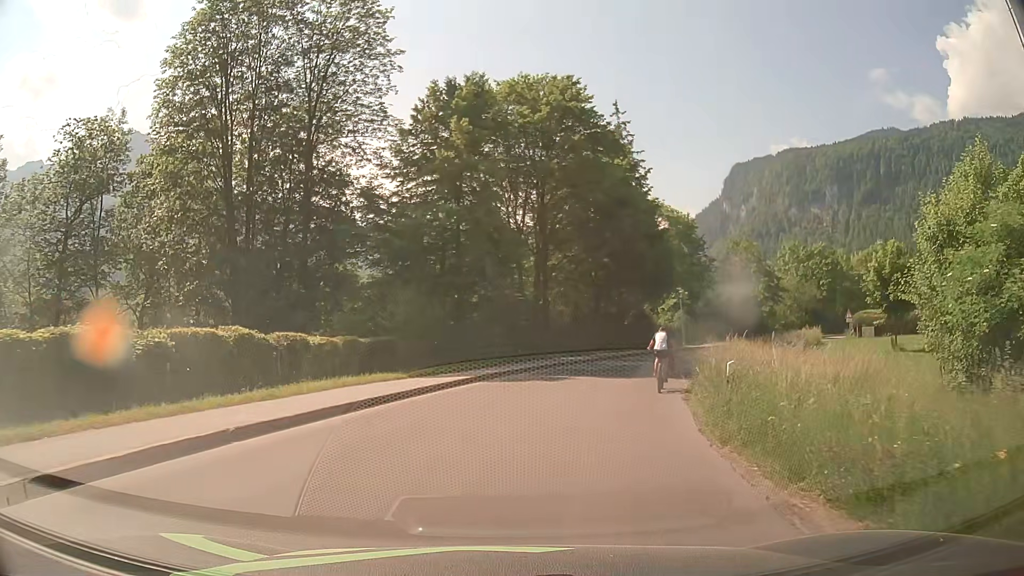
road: tertiary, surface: asphalt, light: Day
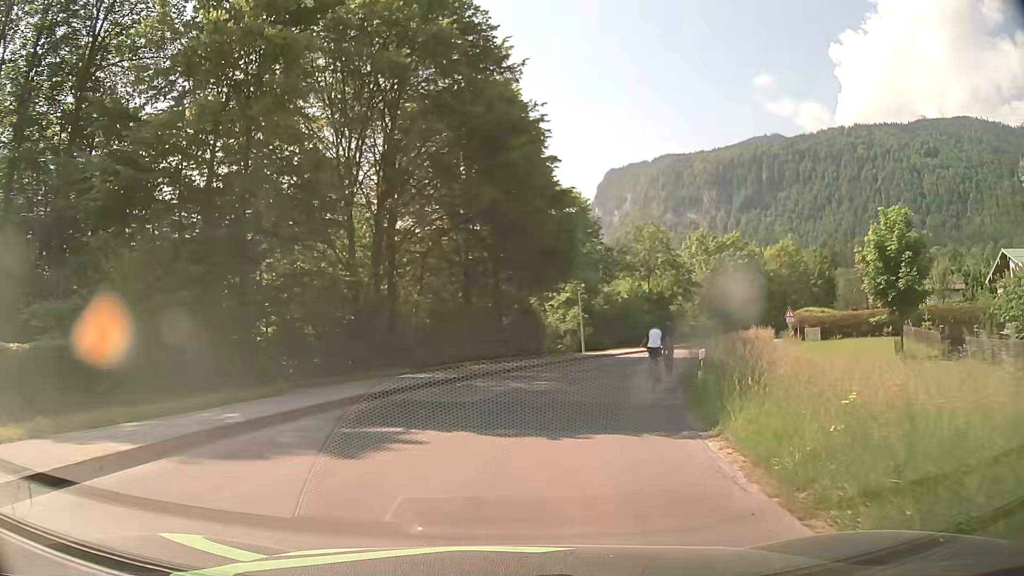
(+1.2, +13.2) m; +11°
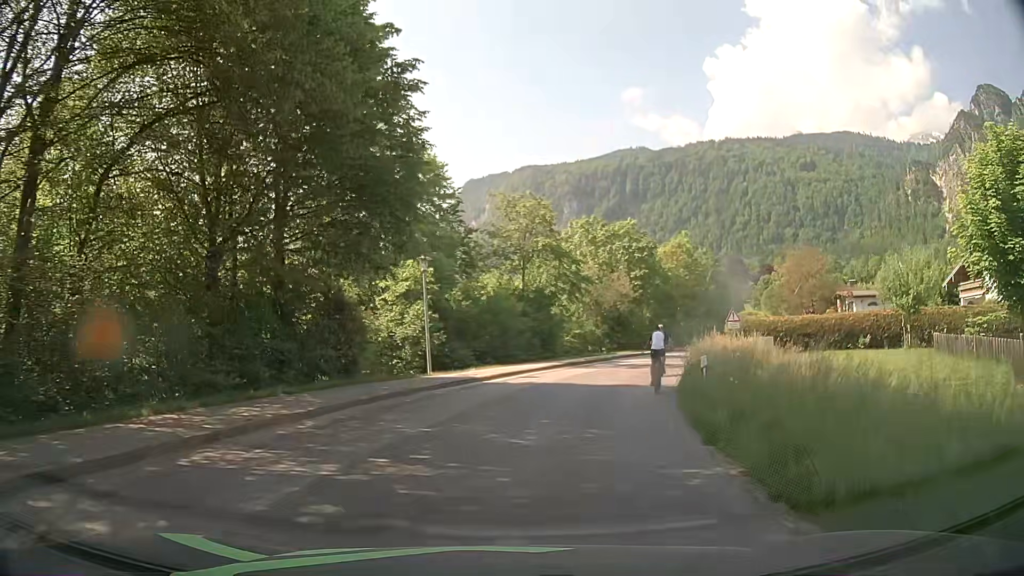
(+1.7, +15.4) m; +12°
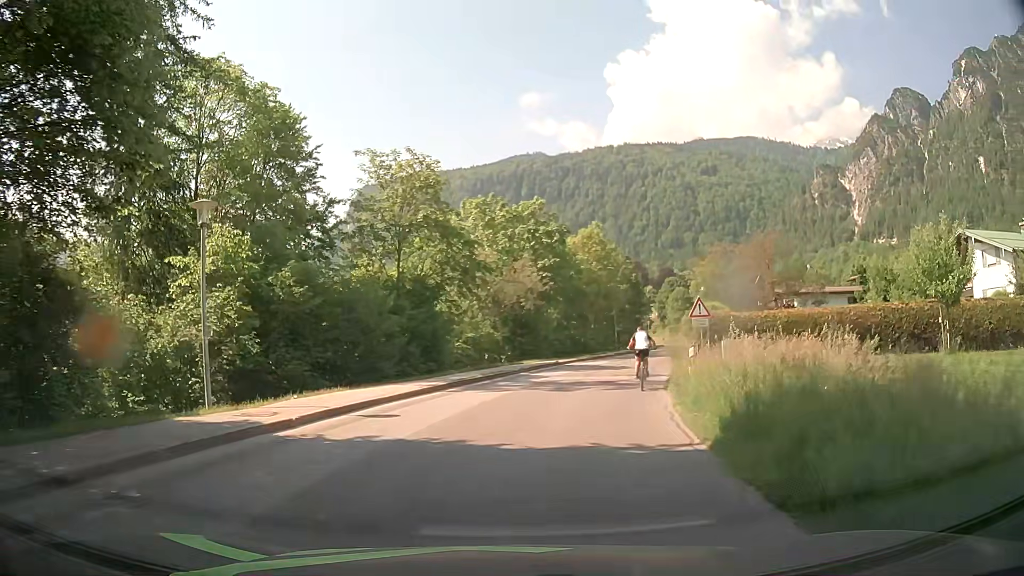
(+0.9, +11.2) m; +9°
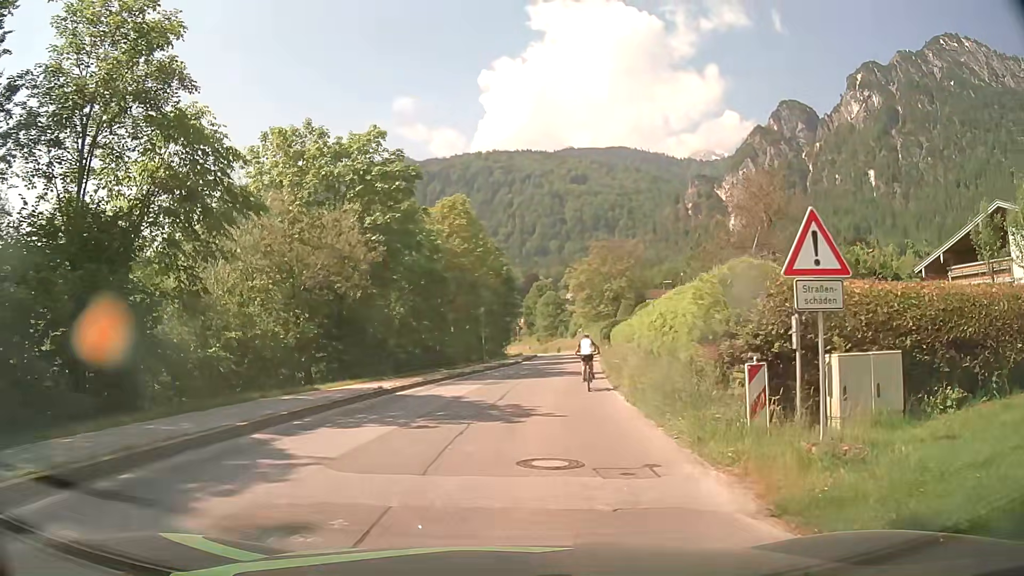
(+2.0, +17.6) m; +12°
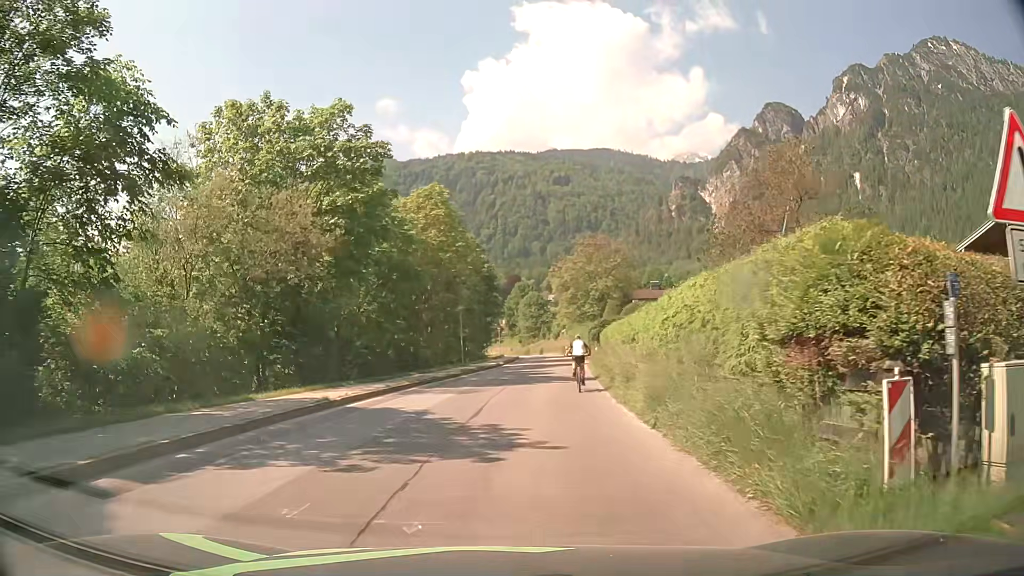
(0.0, +3.9) m; +1°
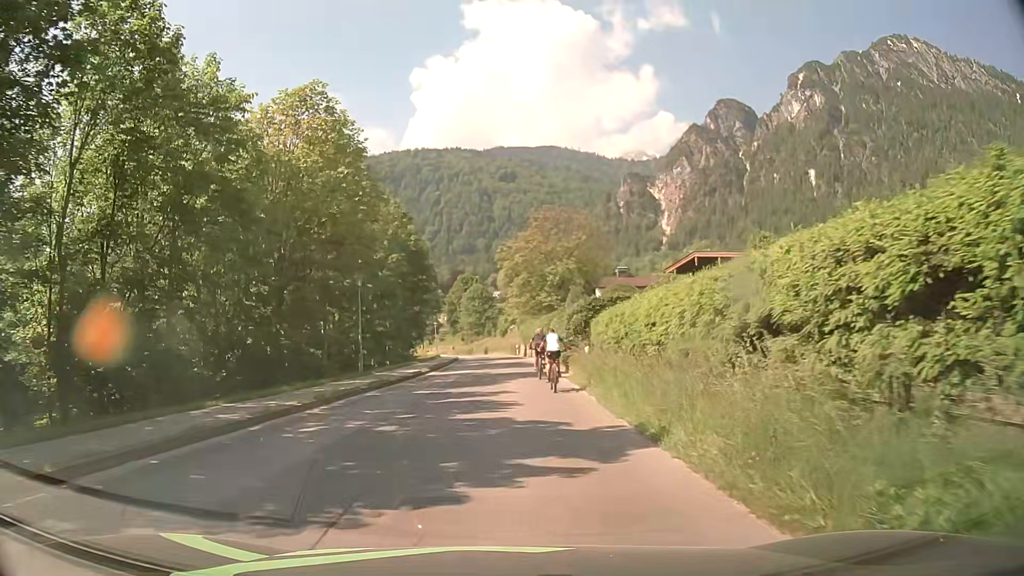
(+0.8, +18.3) m; +5°
